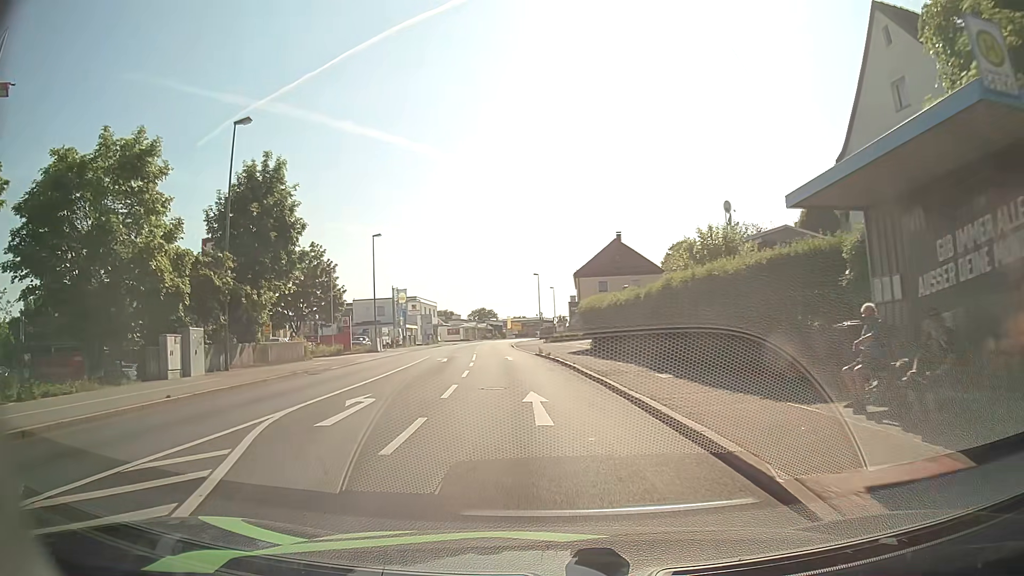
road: tertiary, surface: asphalt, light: Day
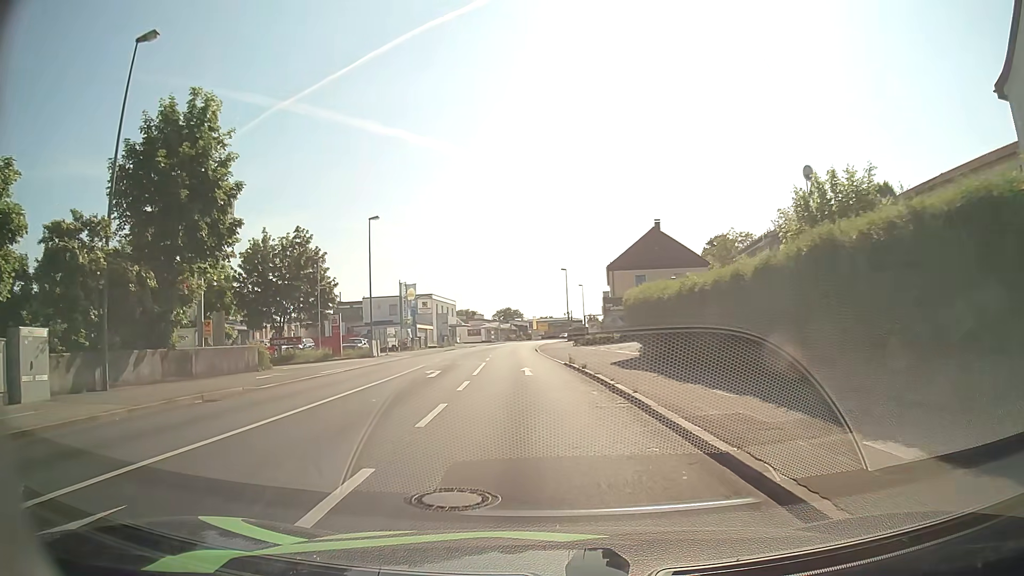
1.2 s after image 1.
(-0.3, +9.9) m; -3°
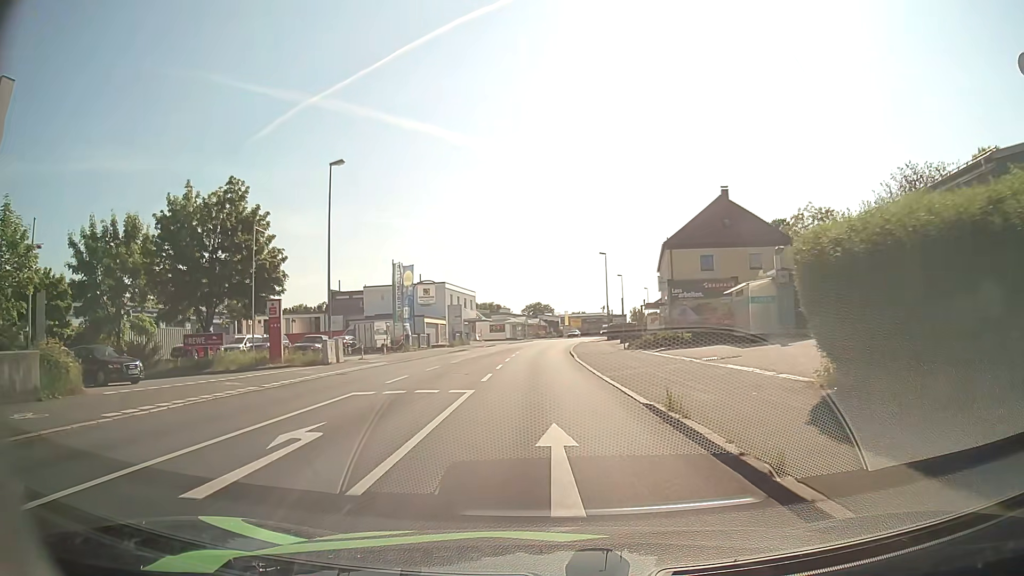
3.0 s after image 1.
(-0.4, +16.2) m; -3°
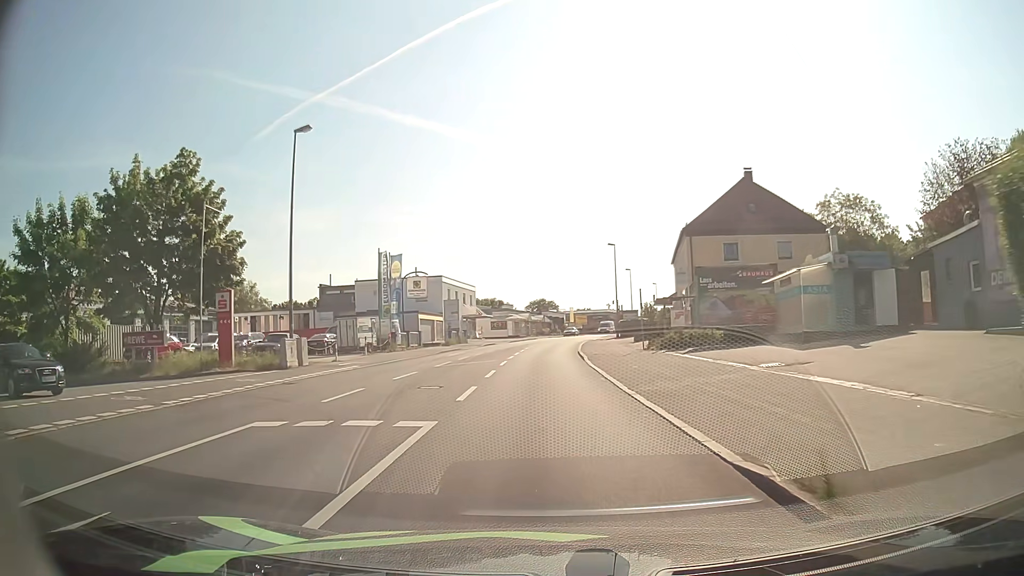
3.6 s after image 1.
(0.0, +5.8) m; 0°
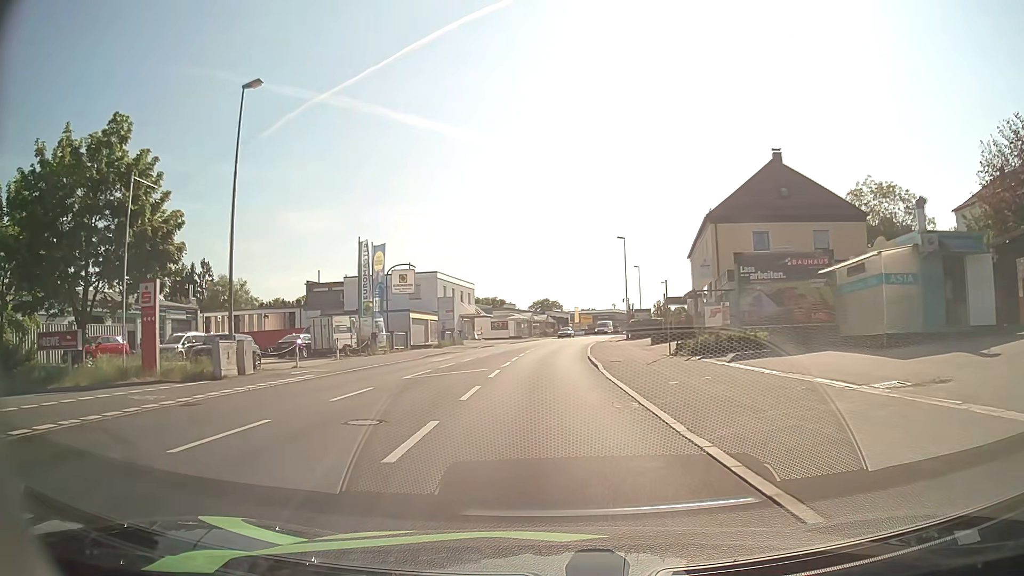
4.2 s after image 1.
(0.0, +6.1) m; 0°
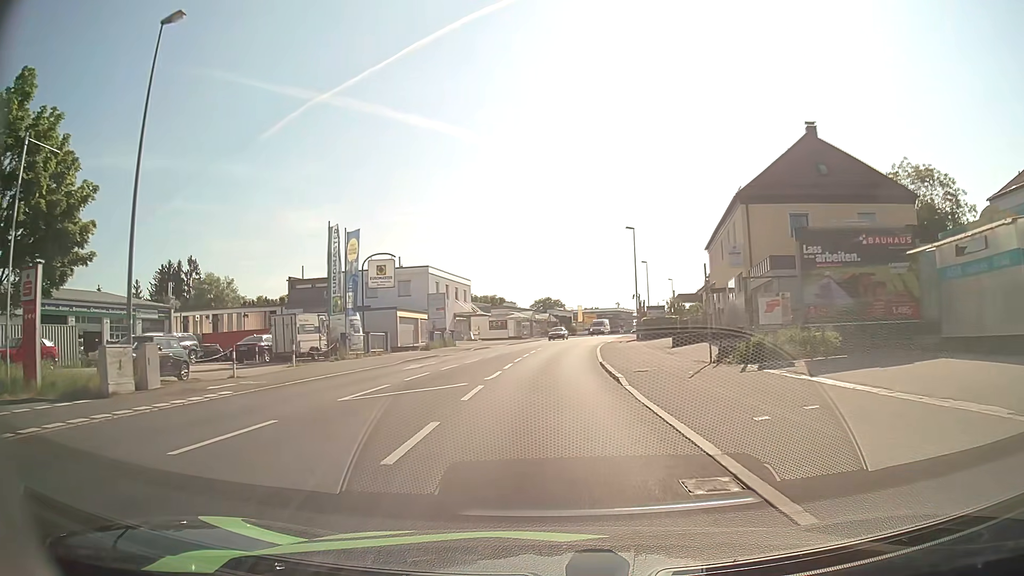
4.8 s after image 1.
(0.0, +6.3) m; 0°
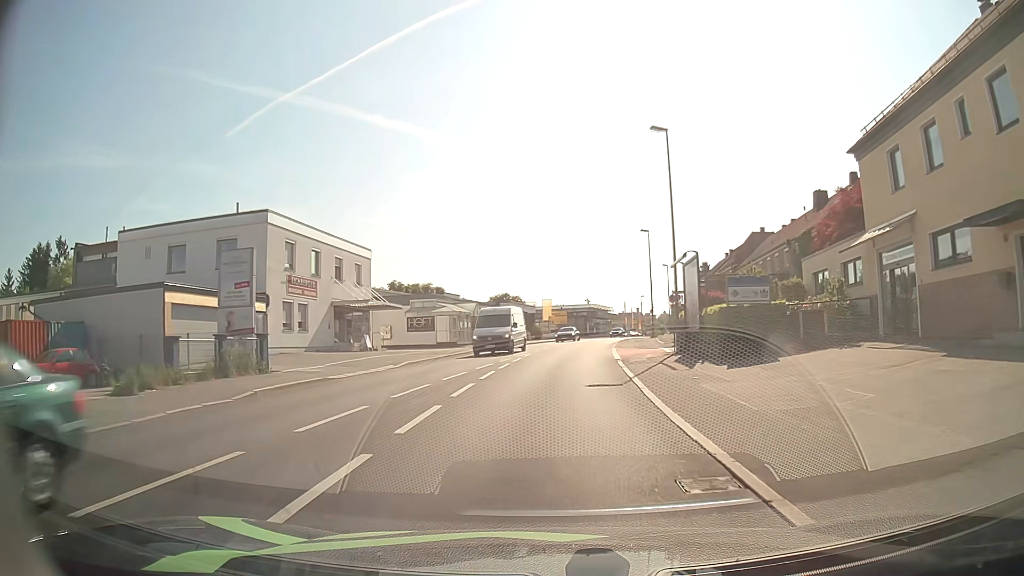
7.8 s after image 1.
(+0.7, +32.0) m; +4°
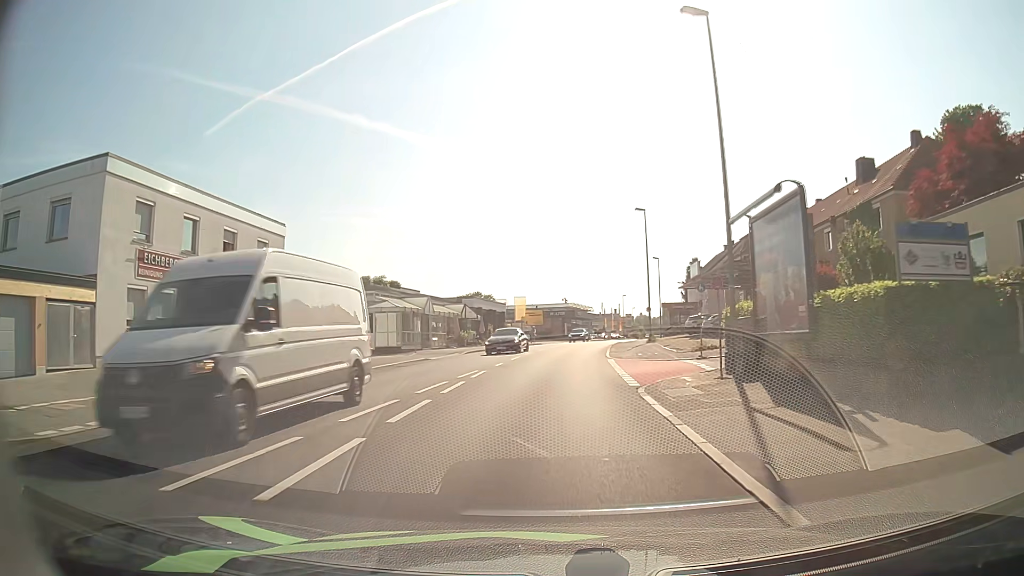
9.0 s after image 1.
(+0.3, +12.6) m; +3°
(0, +10) (0, +20) (+1, +30) (+1, +40) (+2, +50) (+4, +60) (+5, +70) (+7, +80) (+9, +89) (+12, +99) m
